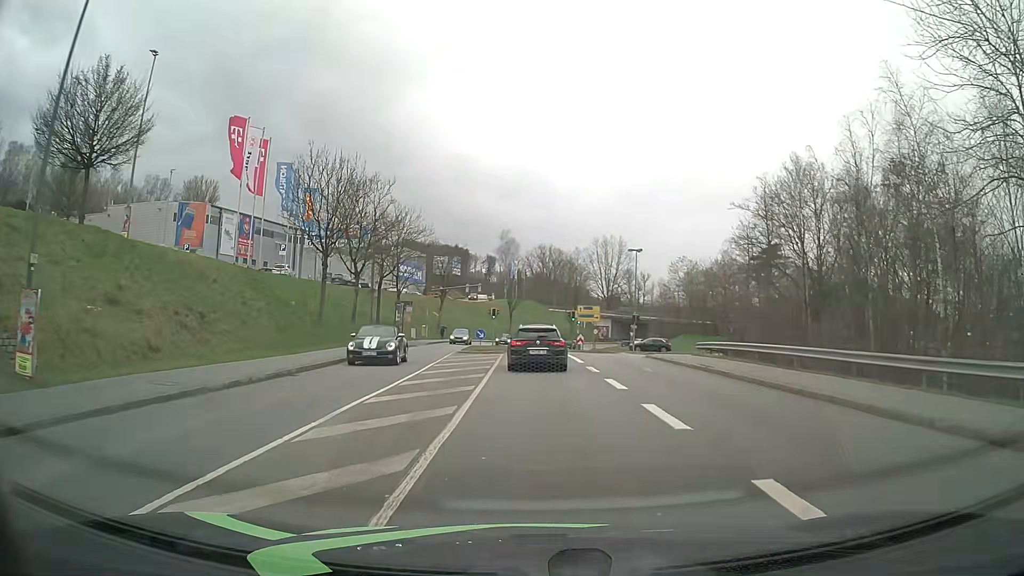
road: tertiary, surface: asphalt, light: Day
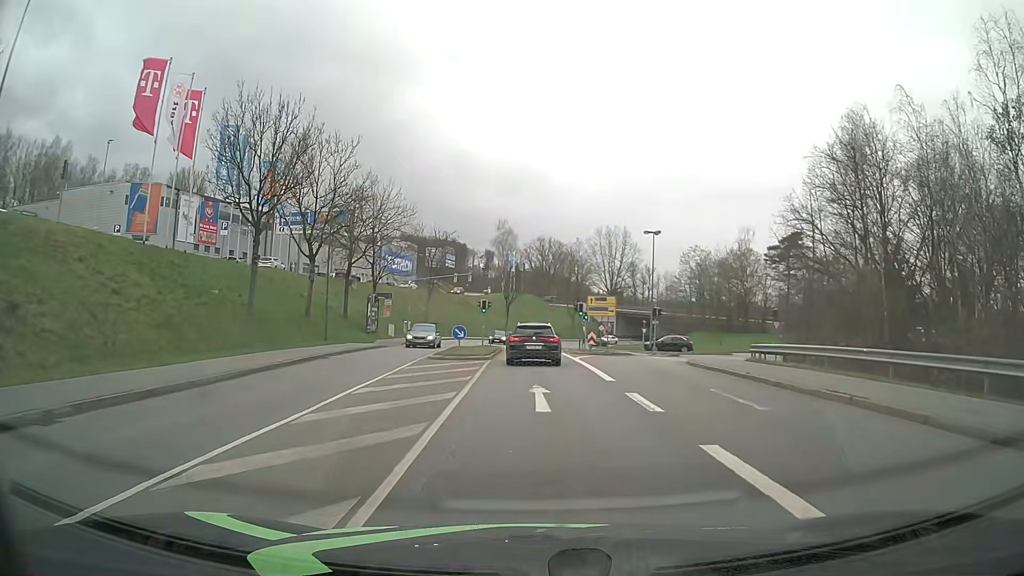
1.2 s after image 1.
(0.0, +10.5) m; 0°
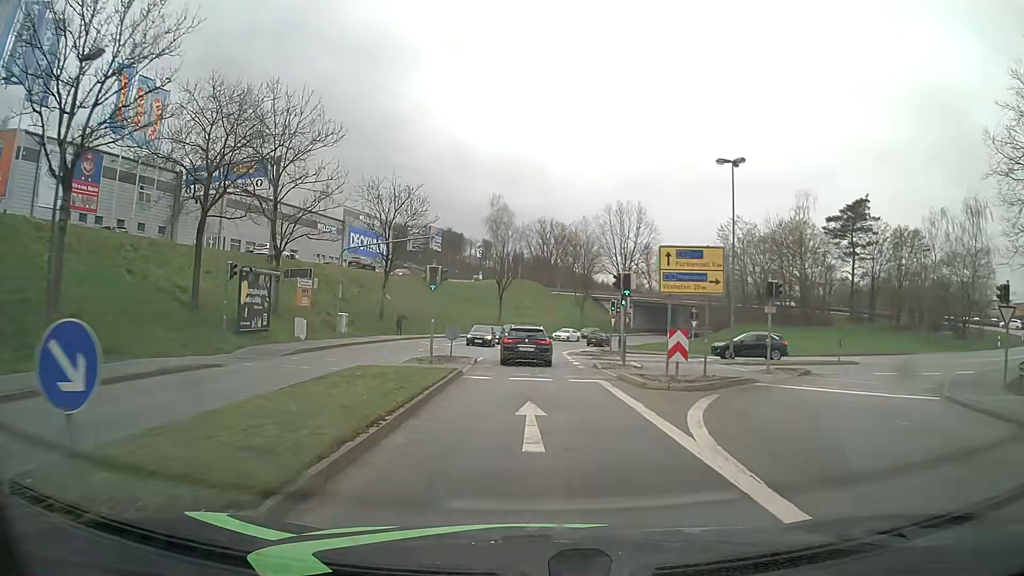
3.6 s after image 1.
(-0.1, +23.9) m; 0°
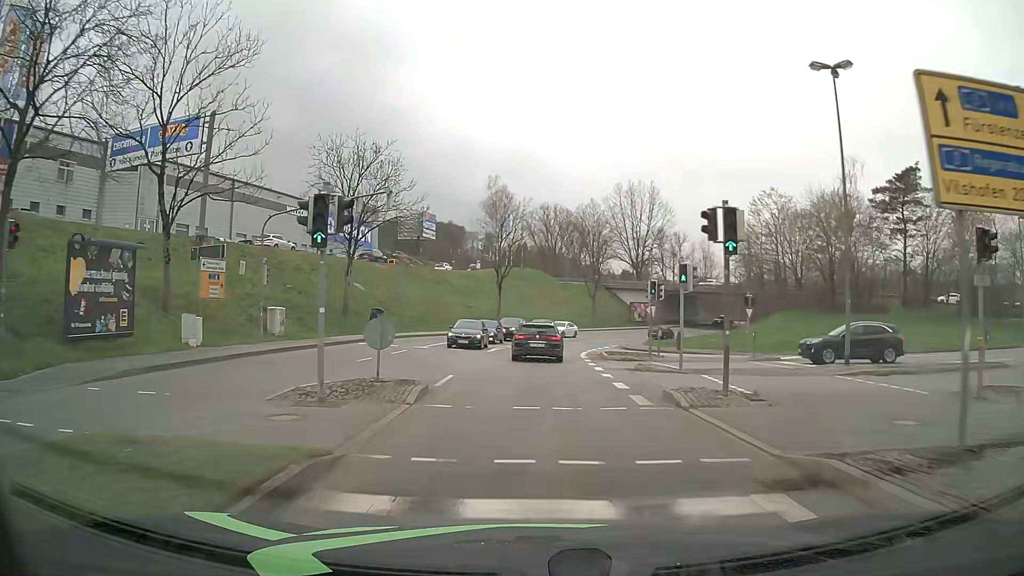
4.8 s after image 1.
(0.0, +12.8) m; -1°
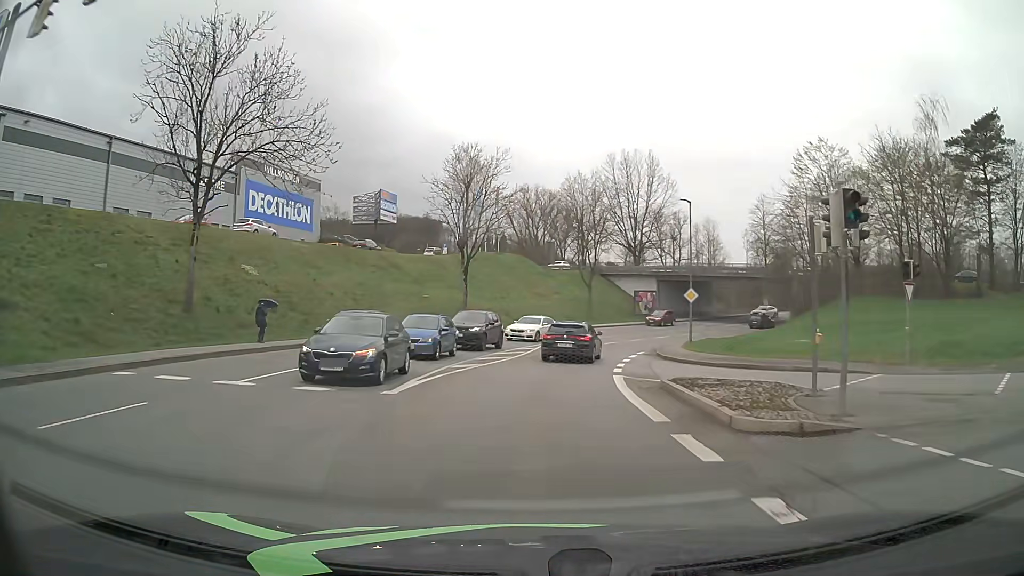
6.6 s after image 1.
(+0.1, +19.8) m; +1°
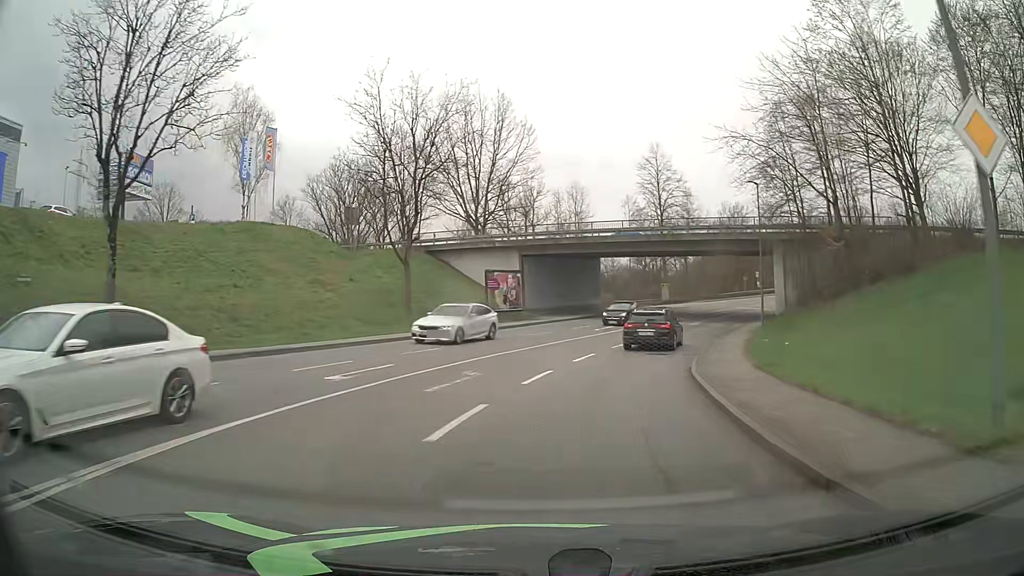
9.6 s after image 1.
(+3.0, +32.5) m; +14°
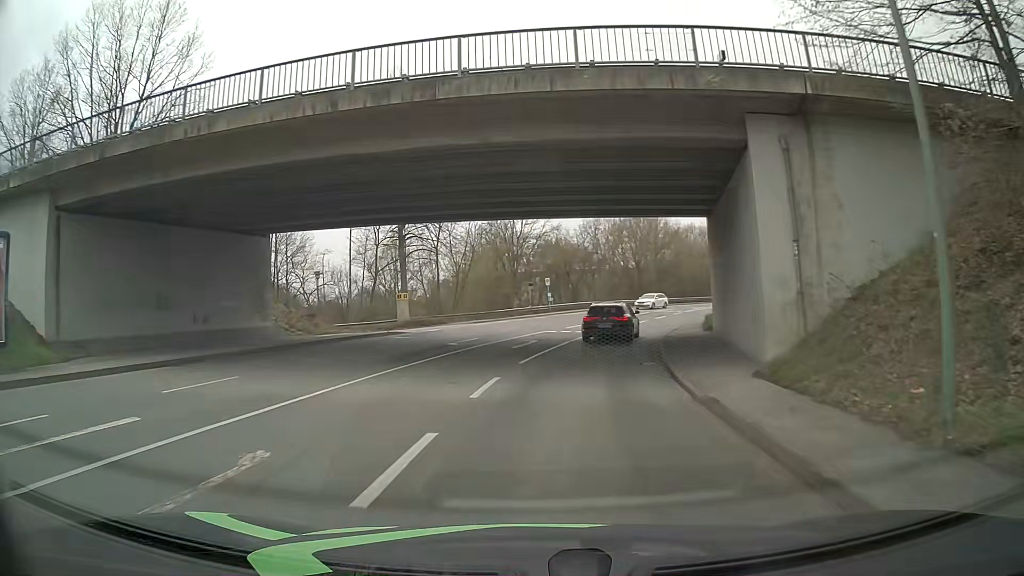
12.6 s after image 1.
(+6.4, +31.5) m; +22°
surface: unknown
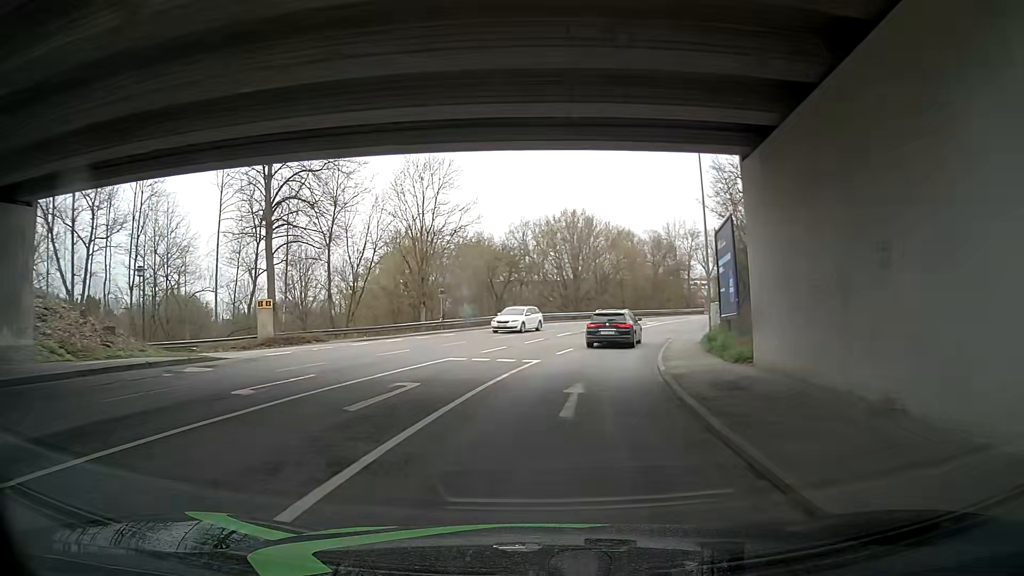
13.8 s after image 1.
(+0.7, +12.8) m; +6°
